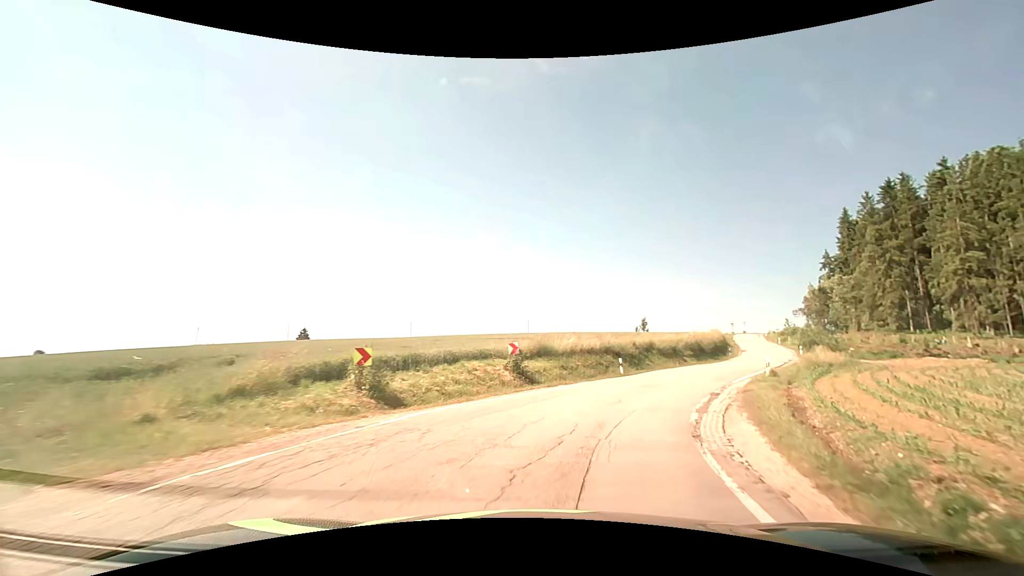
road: secondary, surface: asphalt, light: Day
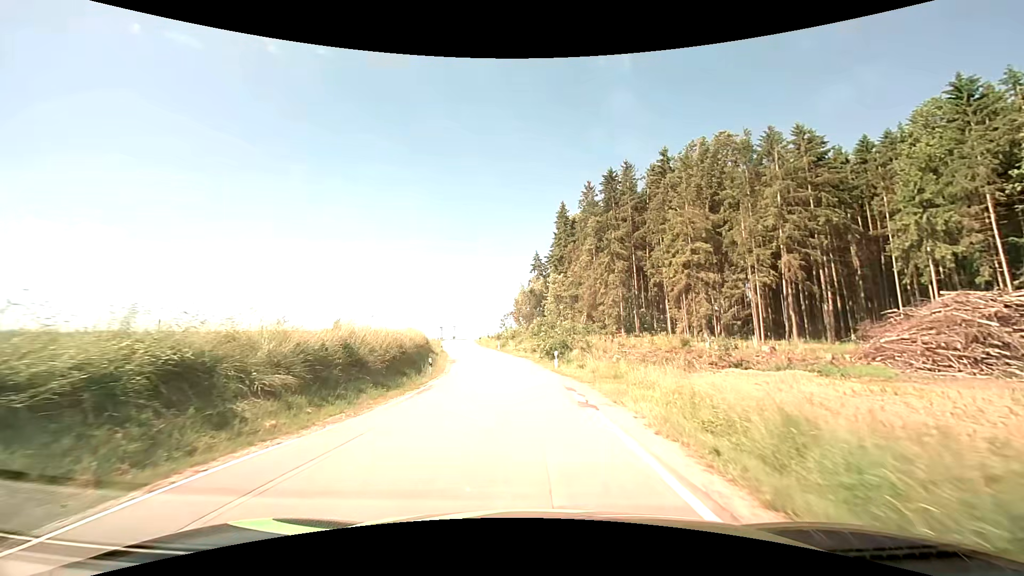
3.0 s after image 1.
(+12.4, +31.8) m; +33°
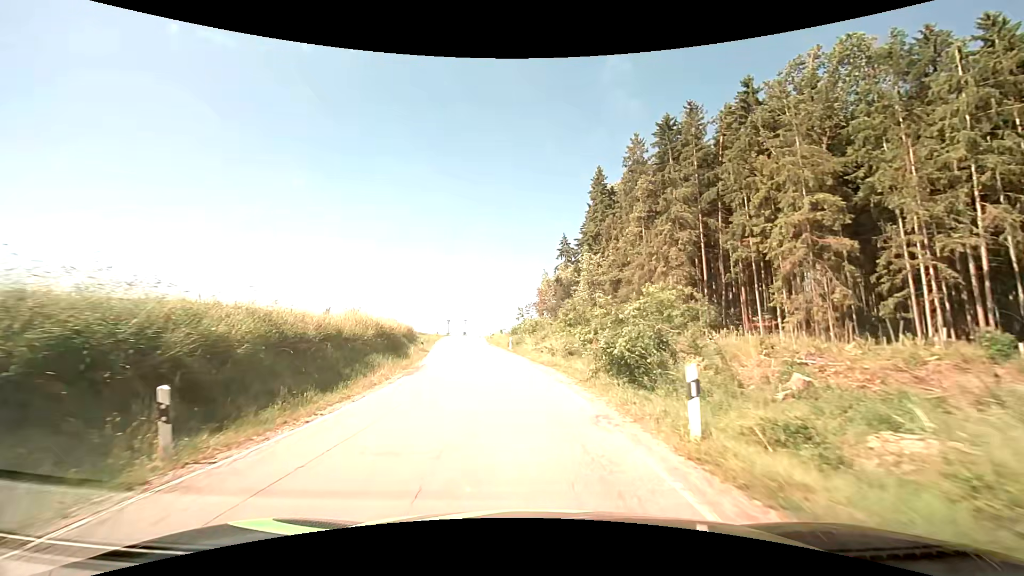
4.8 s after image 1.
(-0.3, +21.4) m; -2°
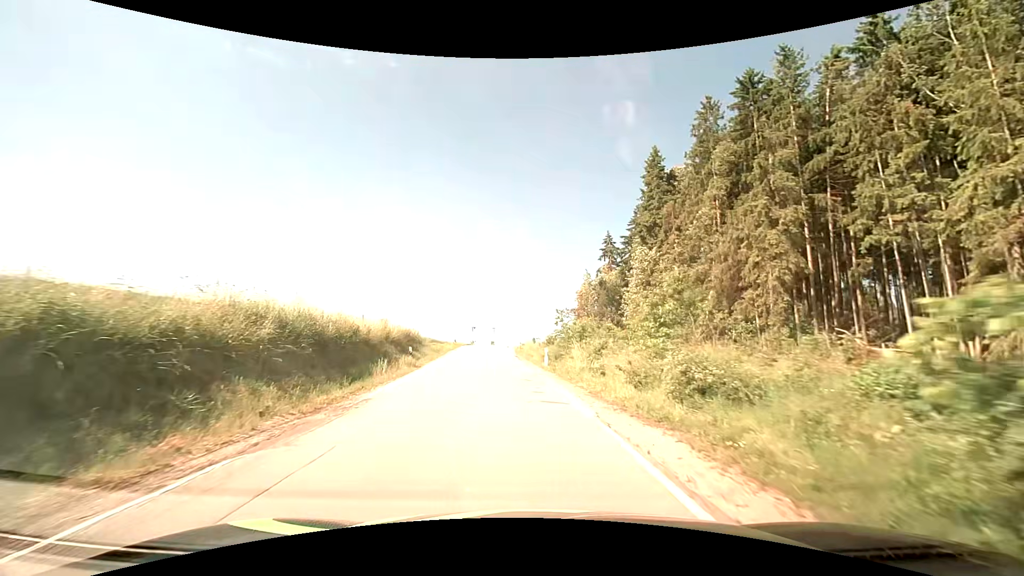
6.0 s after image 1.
(-0.6, +13.9) m; -4°
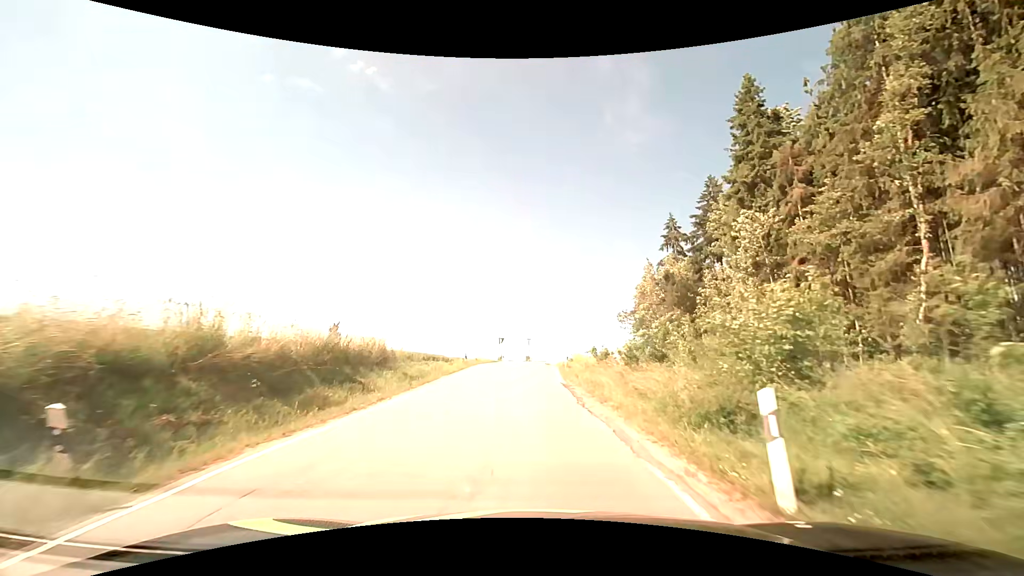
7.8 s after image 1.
(-0.9, +20.7) m; -4°
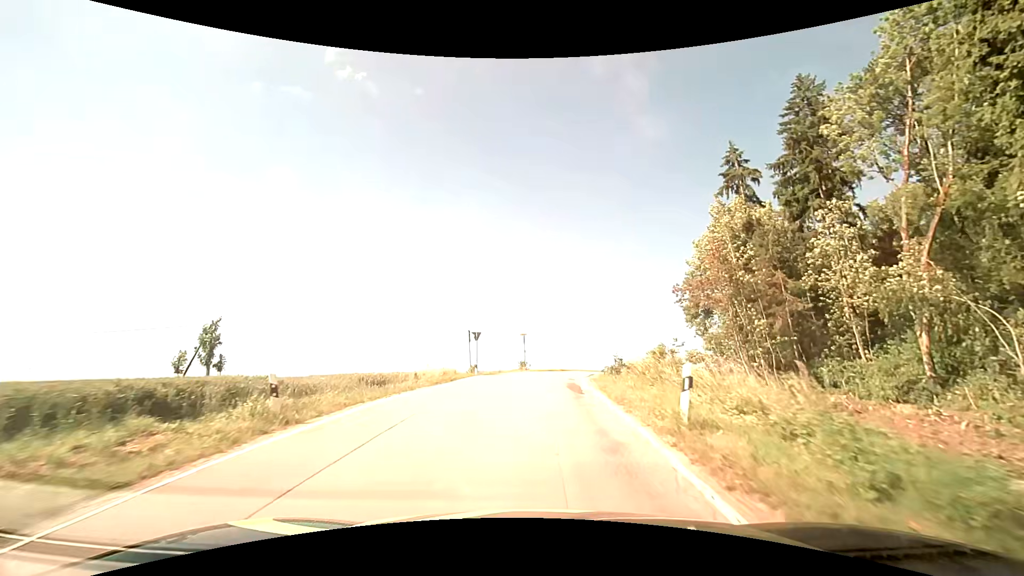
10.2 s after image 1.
(-0.4, +28.1) m; 0°
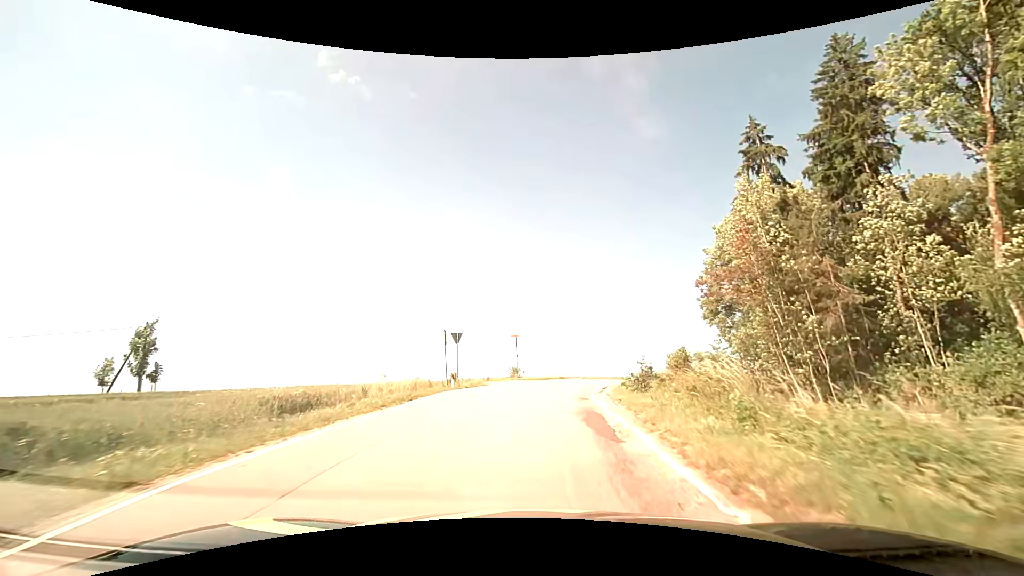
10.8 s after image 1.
(+0.1, +7.1) m; +1°
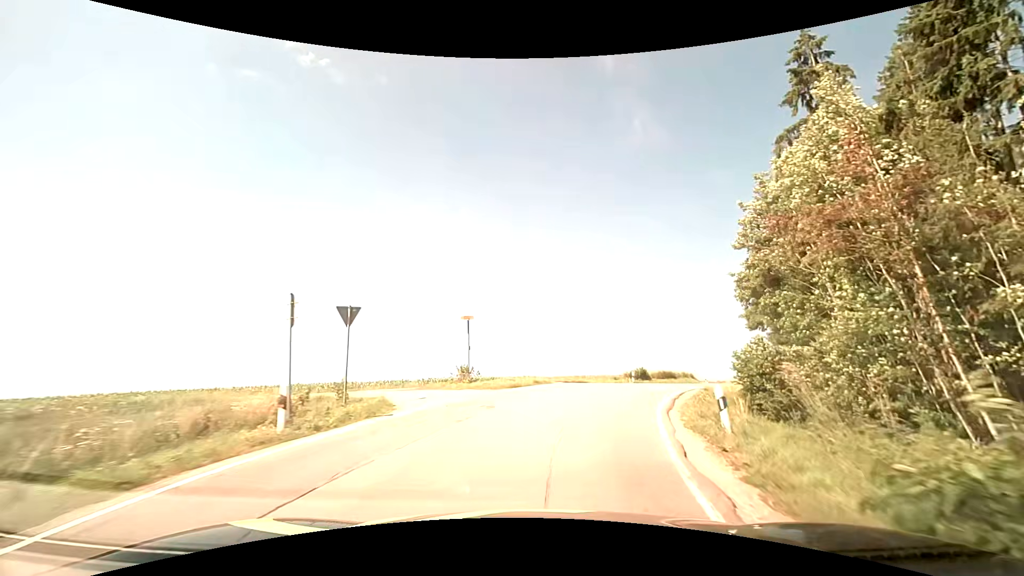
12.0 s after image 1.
(+0.3, +14.1) m; +3°
(+1, +10) (+3, +20) (+7, +29) (+12, +38) (+17, +46) (+22, +55) (+27, +64) (+30, +73) (+34, +82) (+37, +92) m
